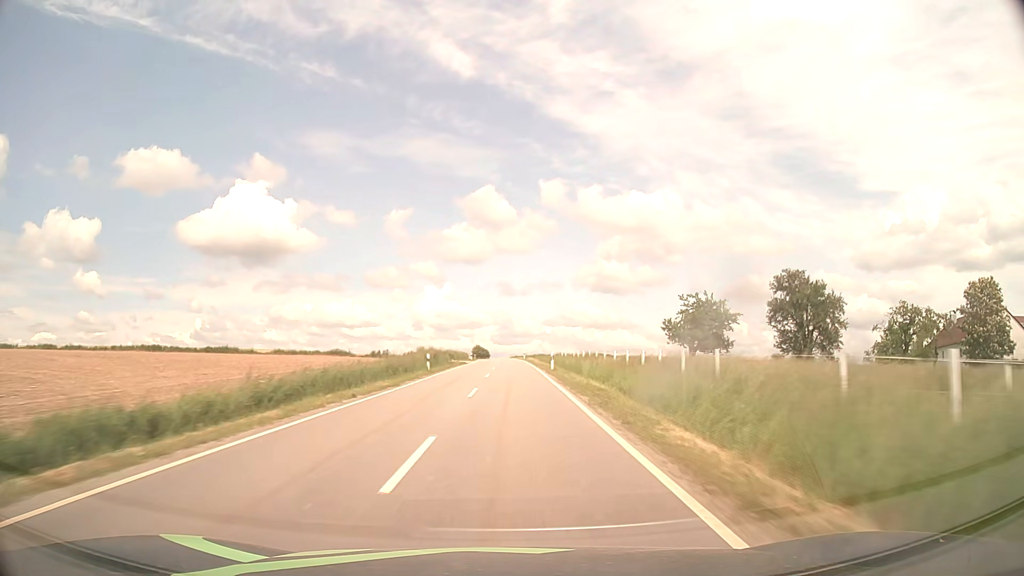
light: Day
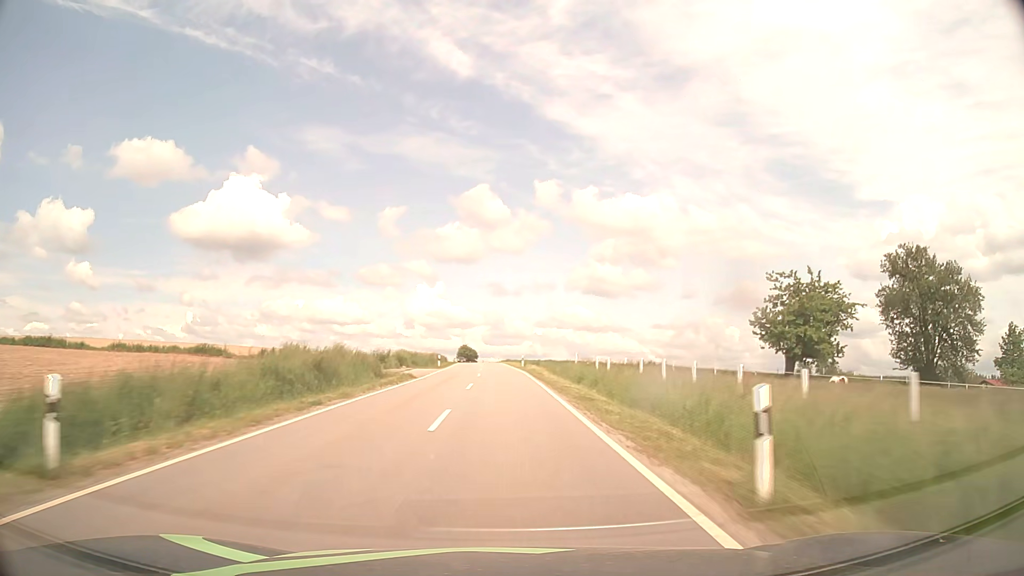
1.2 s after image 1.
(+0.4, +31.7) m; +1°
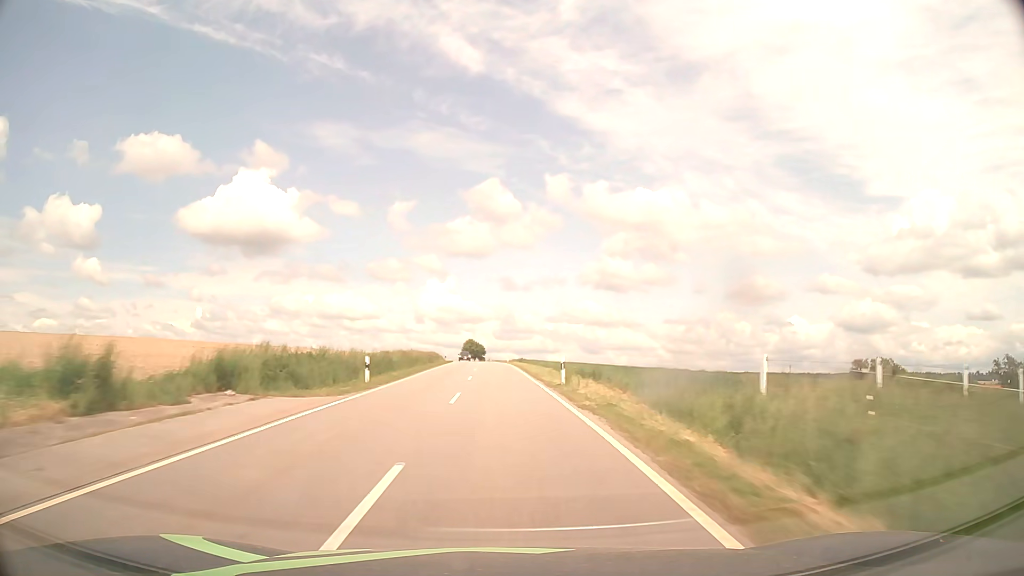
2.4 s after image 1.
(-0.2, +31.7) m; -1°
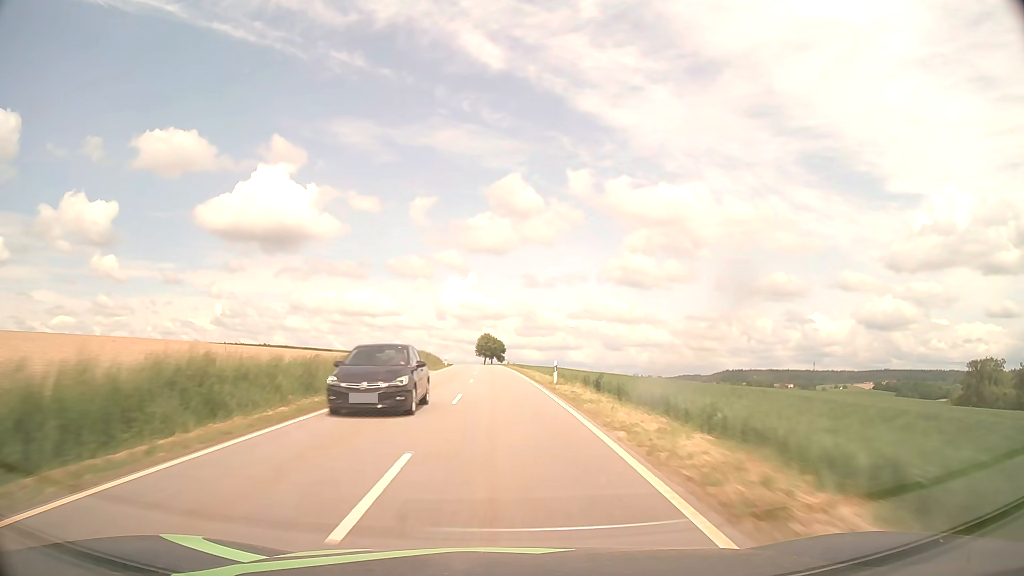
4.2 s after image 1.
(-0.8, +47.7) m; -2°
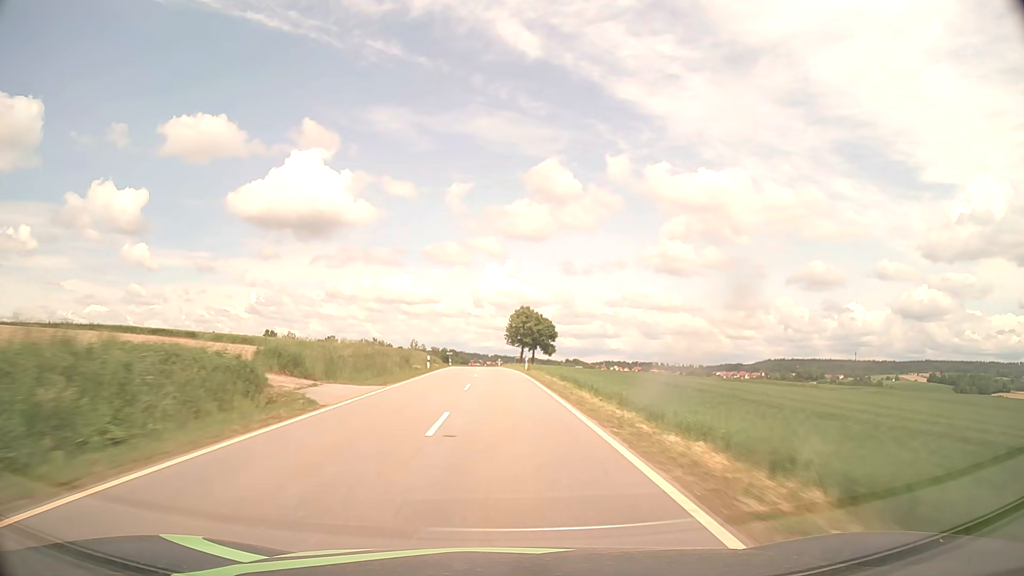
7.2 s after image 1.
(-2.2, +79.5) m; -3°
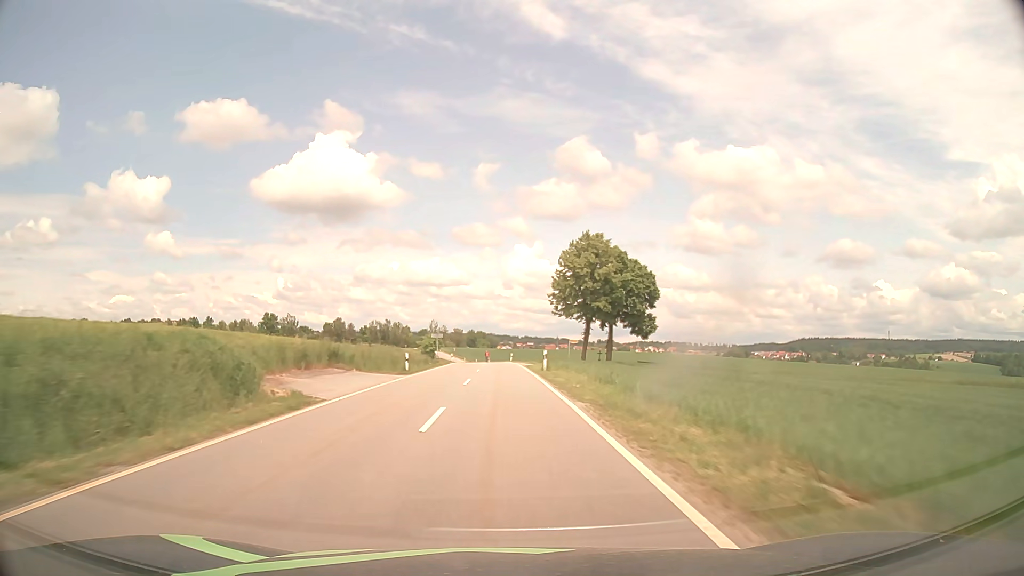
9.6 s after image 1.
(-1.3, +60.7) m; -3°
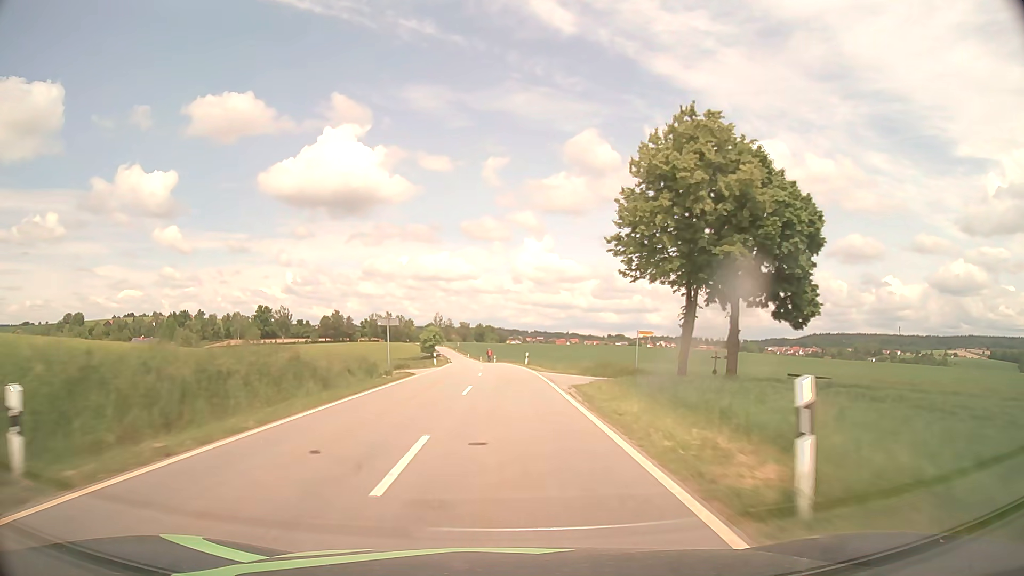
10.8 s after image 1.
(-0.2, +28.5) m; -1°
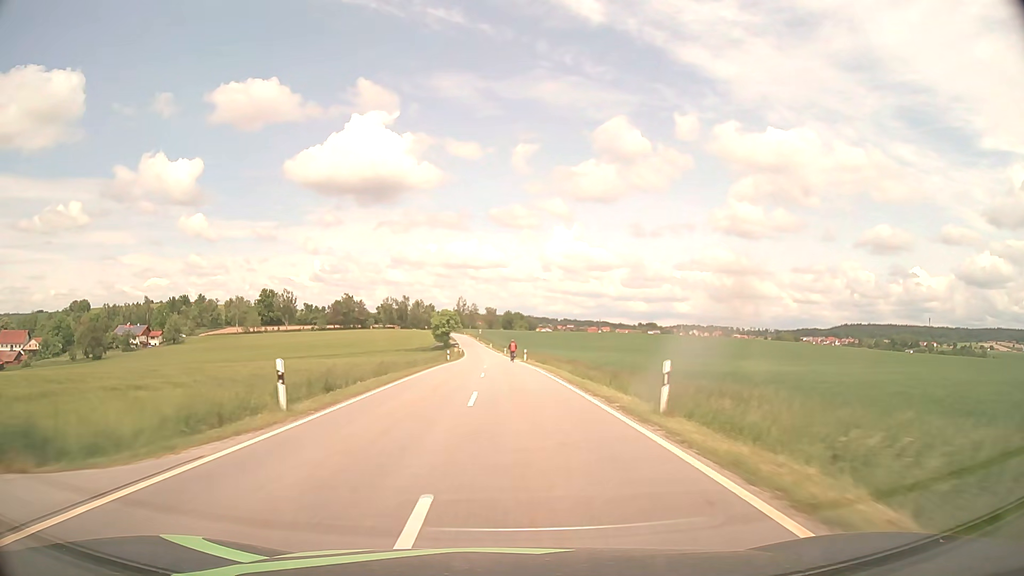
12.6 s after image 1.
(-0.6, +40.2) m; -2°
(0, +10) (0, +20) (-1, +30) (-1, +40) (-2, +50) (-3, +60) (-3, +70) (-3, +80) (-3, +90) (-3, +100) m
